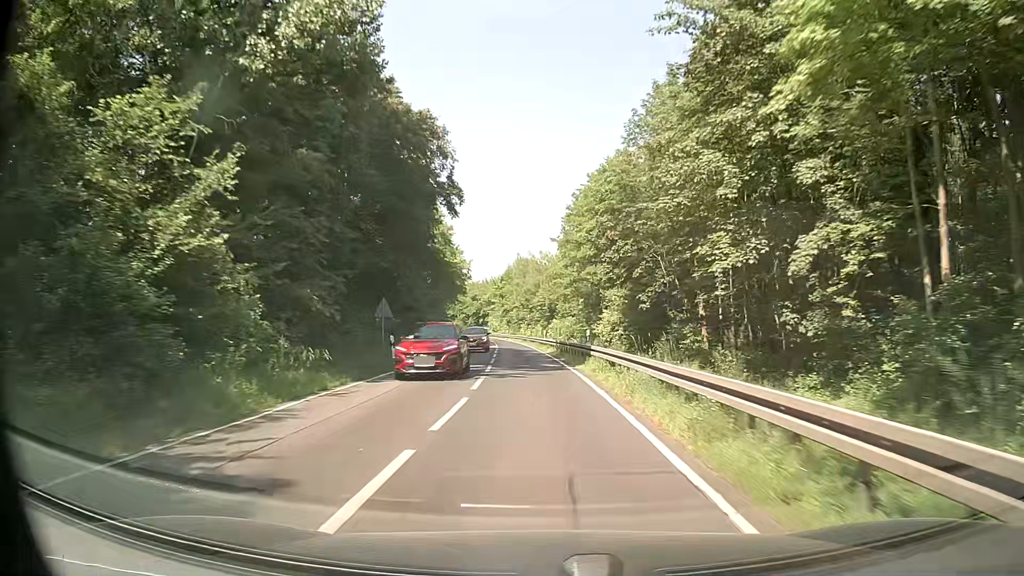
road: secondary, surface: asphalt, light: Day
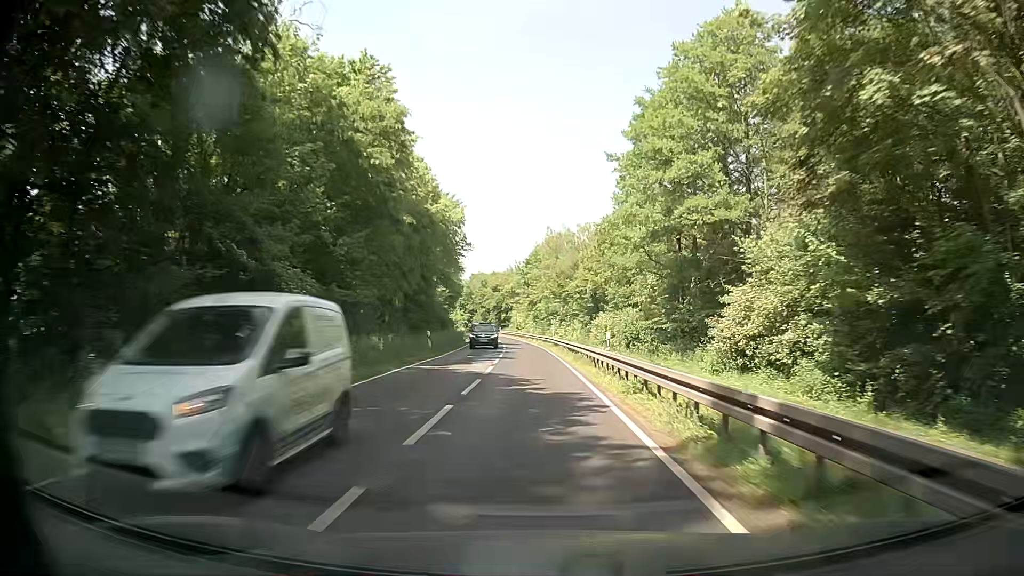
(-0.7, +31.5) m; -2°
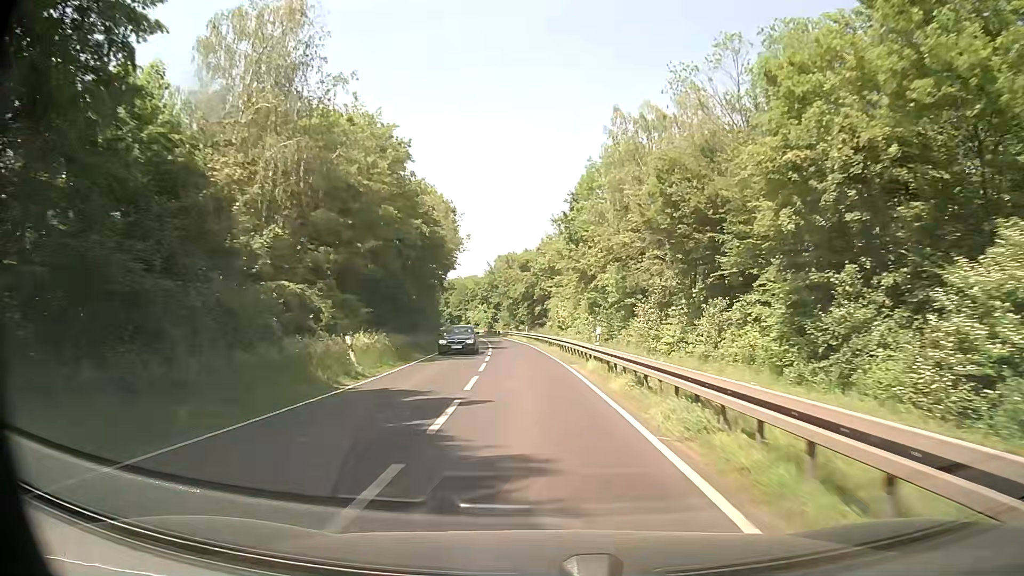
(-1.6, +53.1) m; -4°
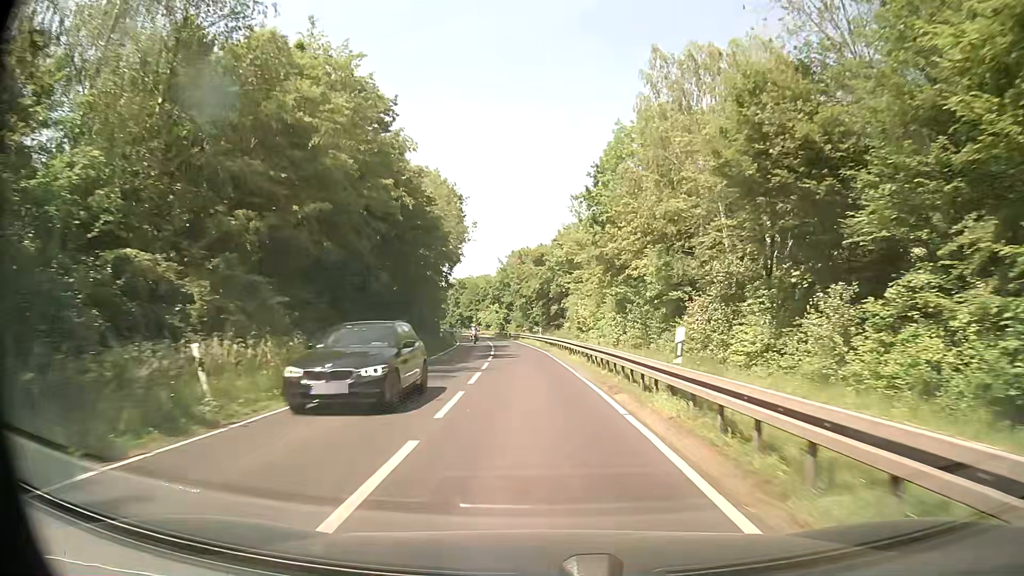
(-0.1, +10.7) m; -1°
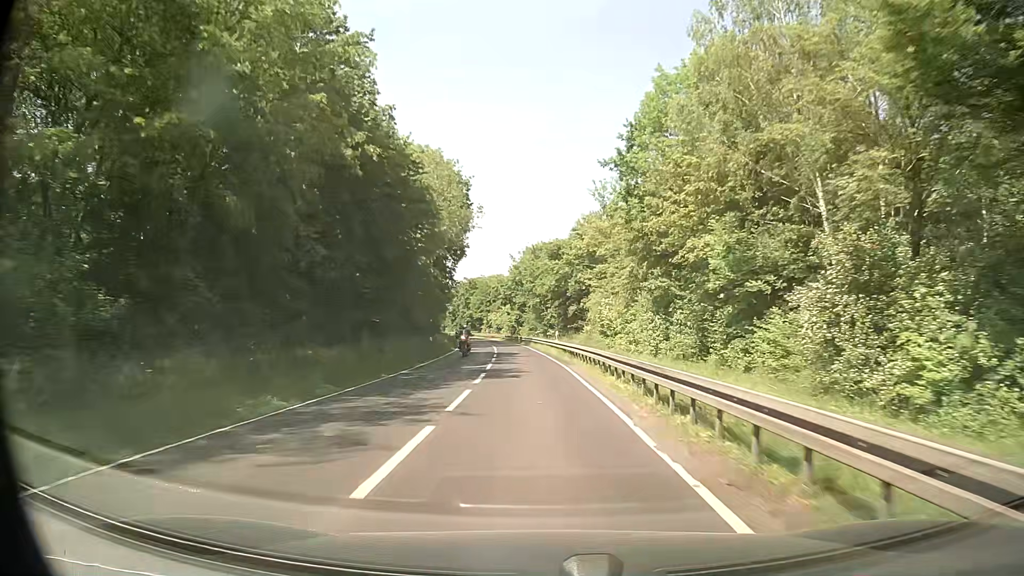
(-0.1, +10.7) m; 0°
